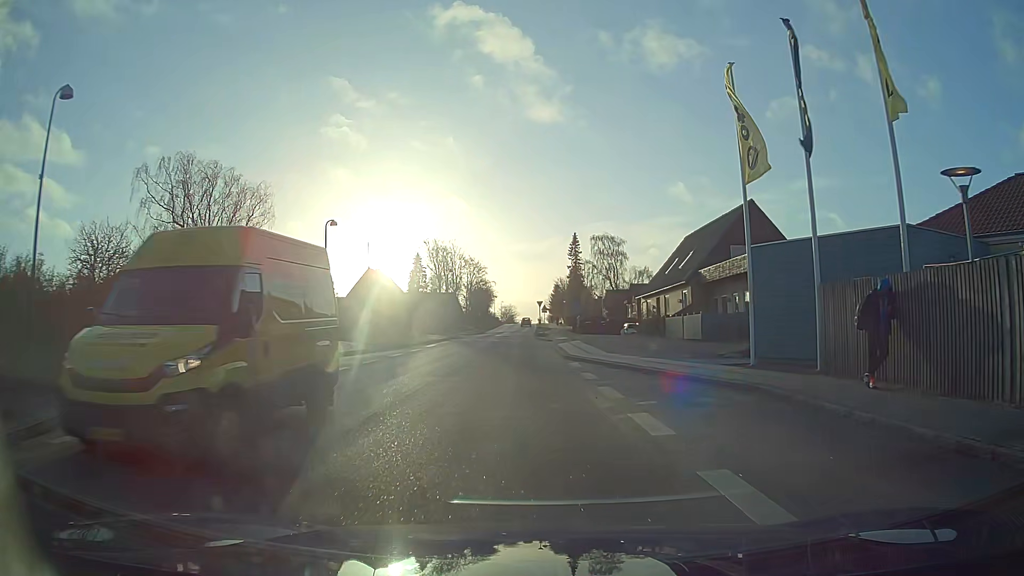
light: Day
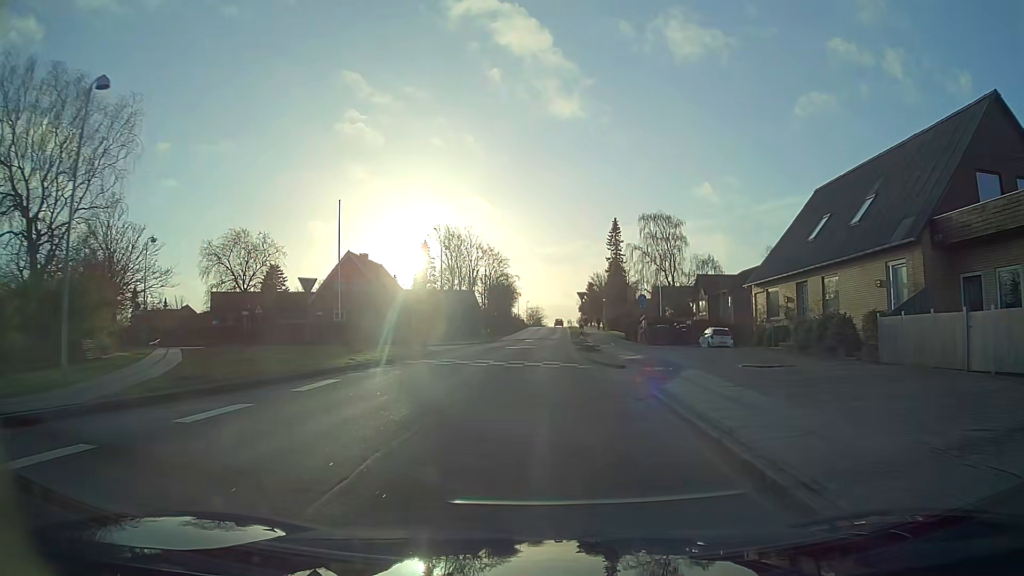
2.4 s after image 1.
(-0.8, +23.0) m; -3°
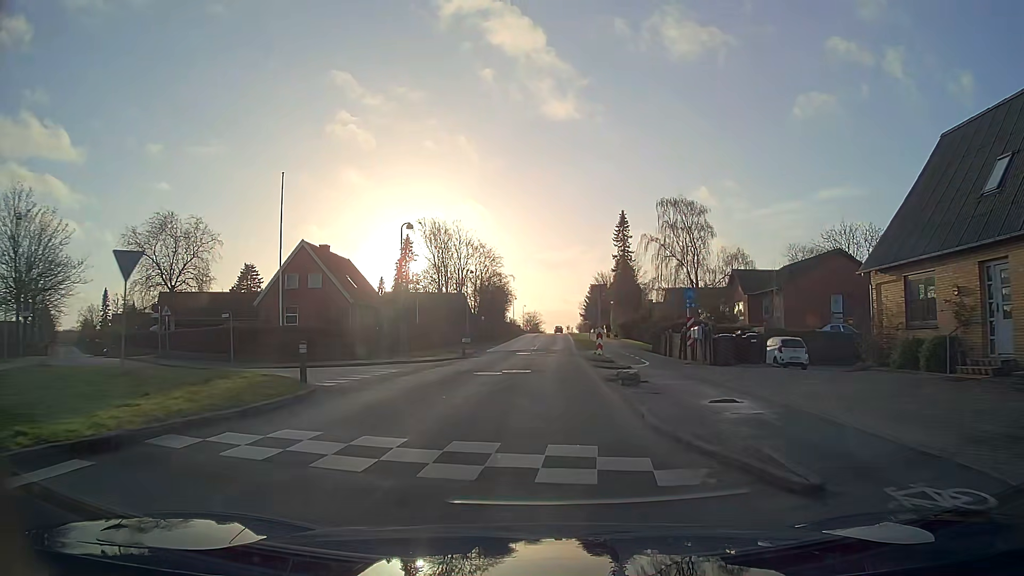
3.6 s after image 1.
(0.0, +13.0) m; 0°
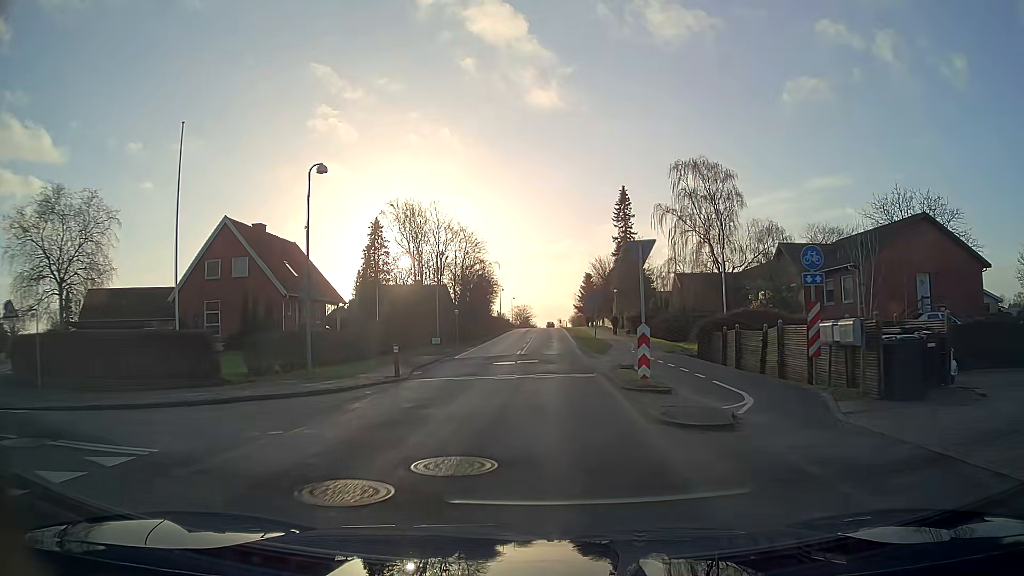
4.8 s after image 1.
(+0.1, +12.8) m; +1°
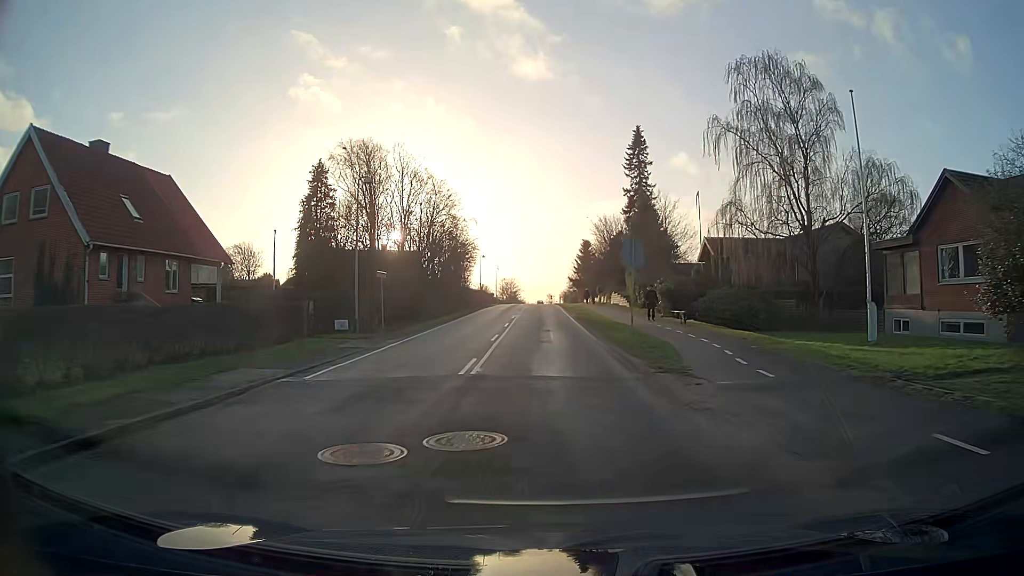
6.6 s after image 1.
(+0.1, +19.2) m; +1°
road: tertiary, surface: asphalt
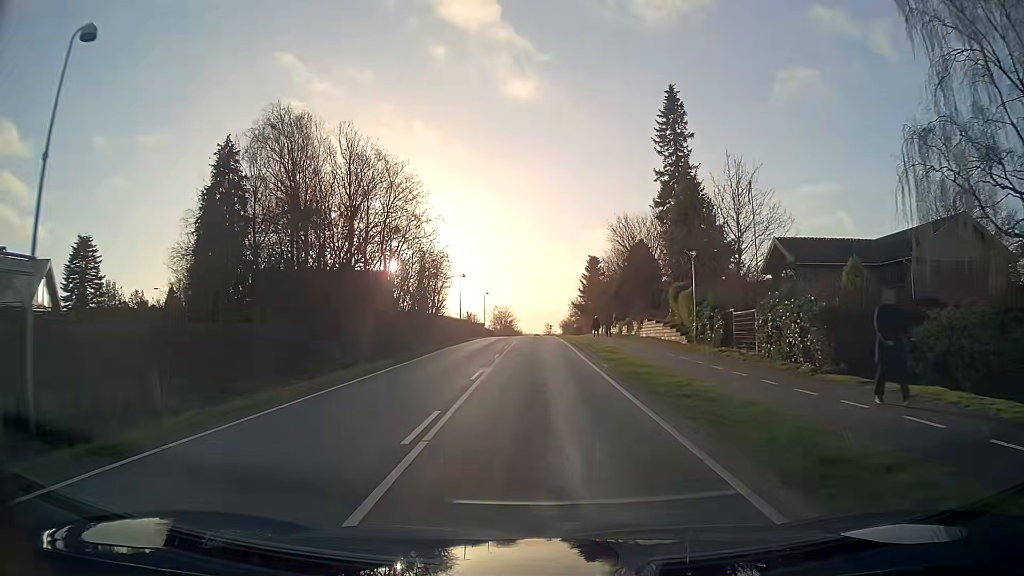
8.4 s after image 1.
(-0.1, +20.2) m; -1°
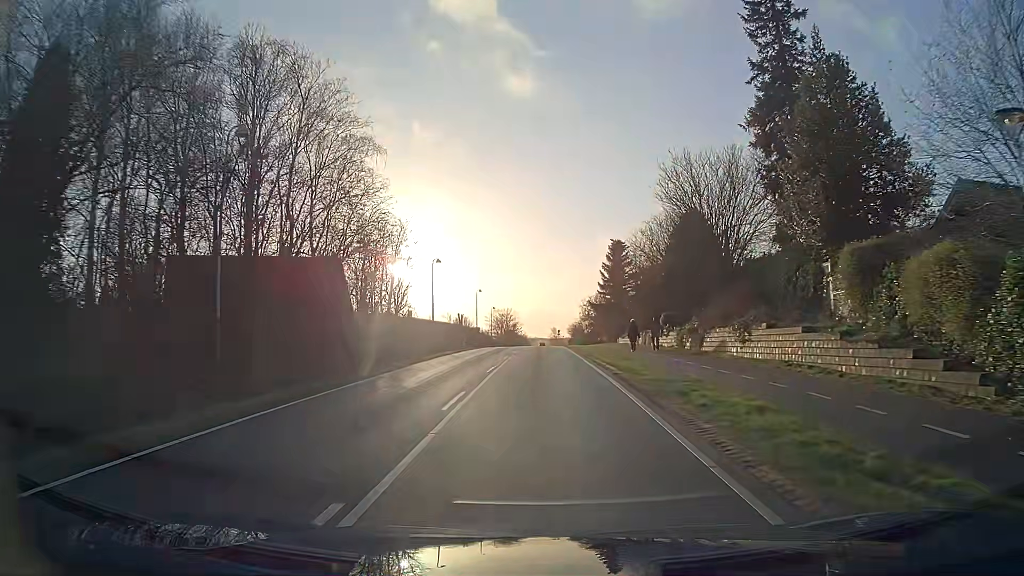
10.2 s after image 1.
(+0.1, +20.9) m; 0°
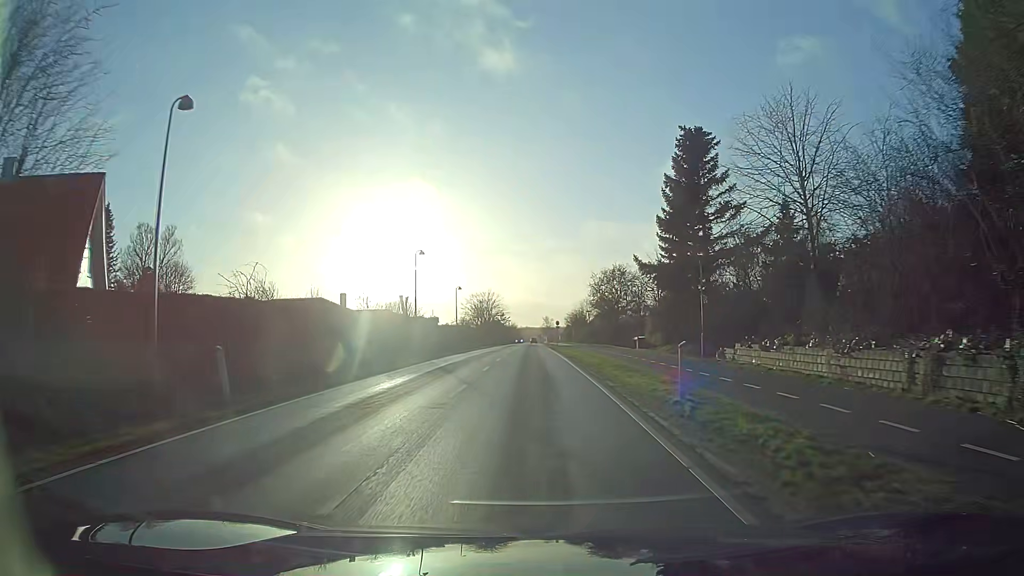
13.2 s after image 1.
(+0.3, +35.8) m; +1°
(0, +10) (0, +20) (0, +30) (0, +40) (-1, +50) (-1, +60) (-1, +70) (-1, +80) (-1, +90) (-1, +100) m
